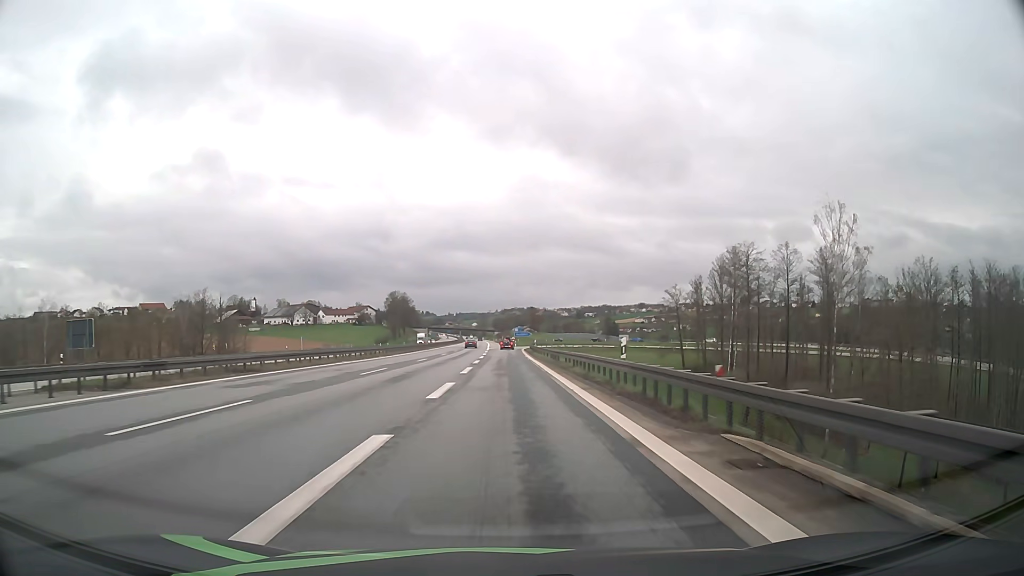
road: motorway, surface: asphalt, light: Day
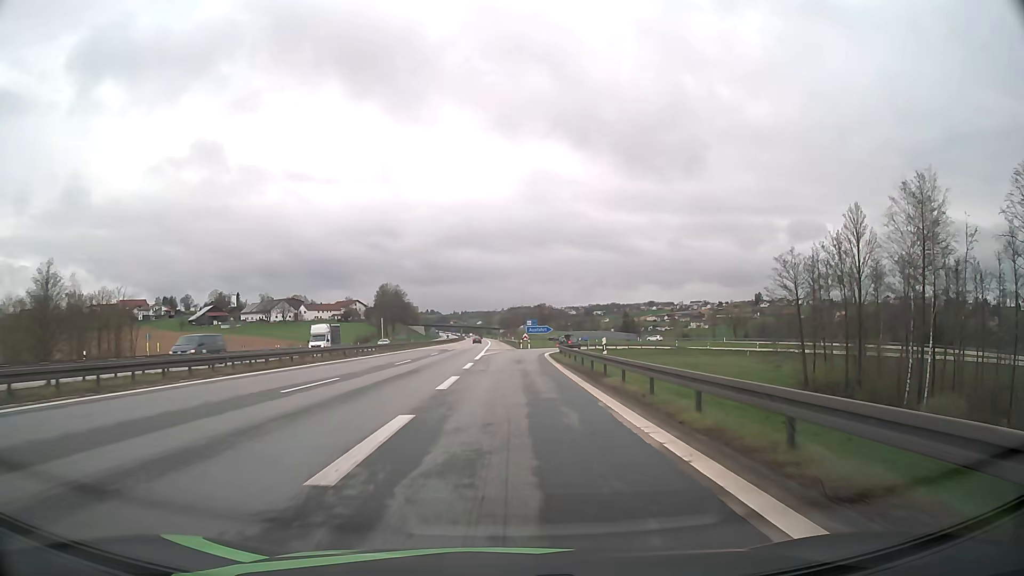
(-0.2, +45.4) m; -1°
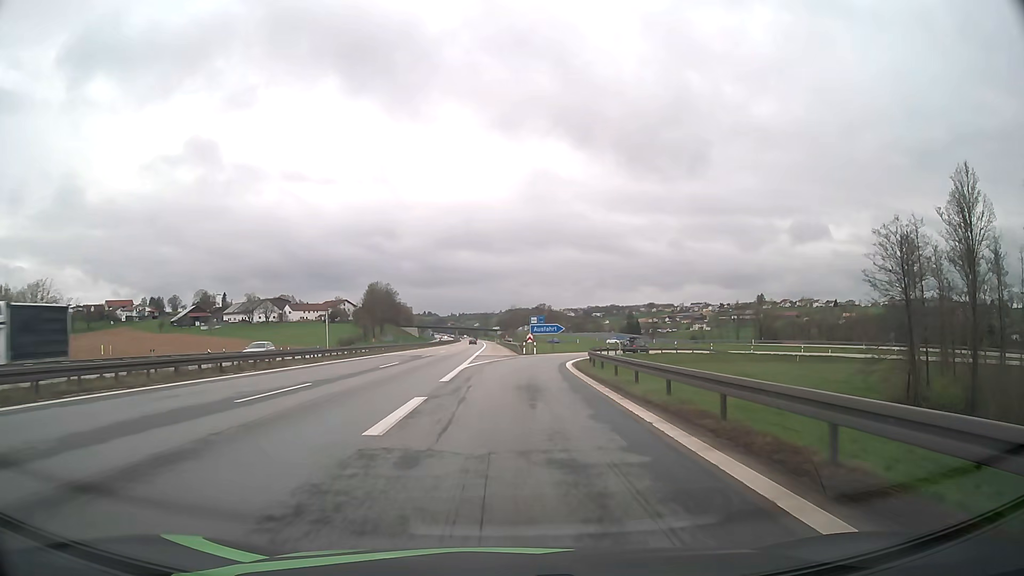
(0.0, +20.6) m; 0°
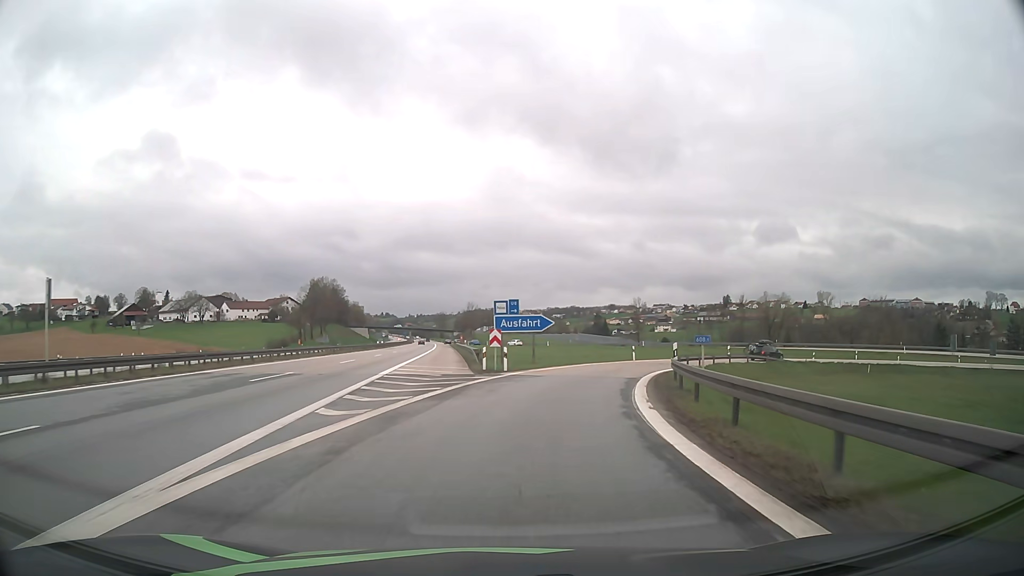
(+0.5, +28.5) m; +3°
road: motorway_link
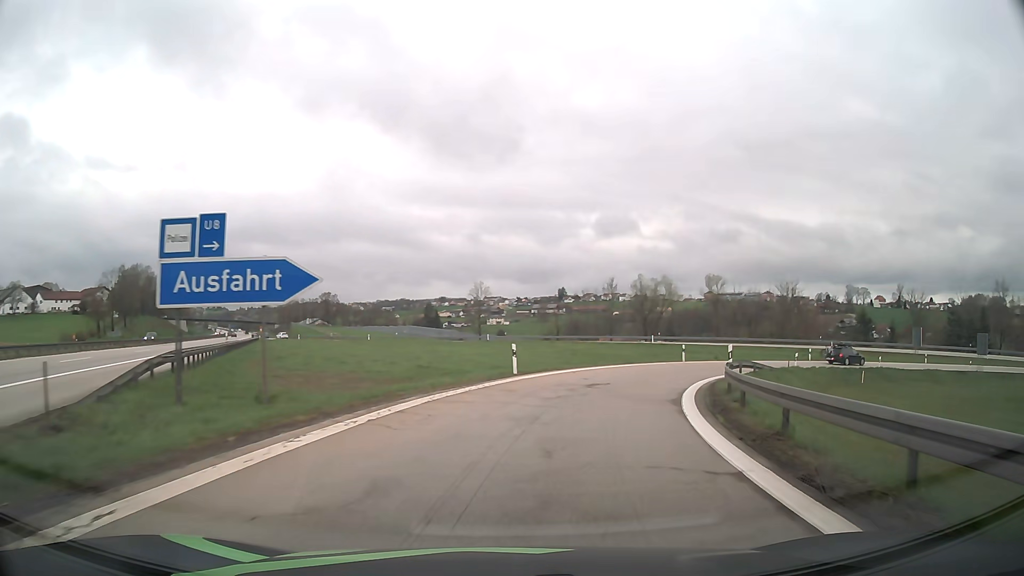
(+2.7, +25.4) m; +14°
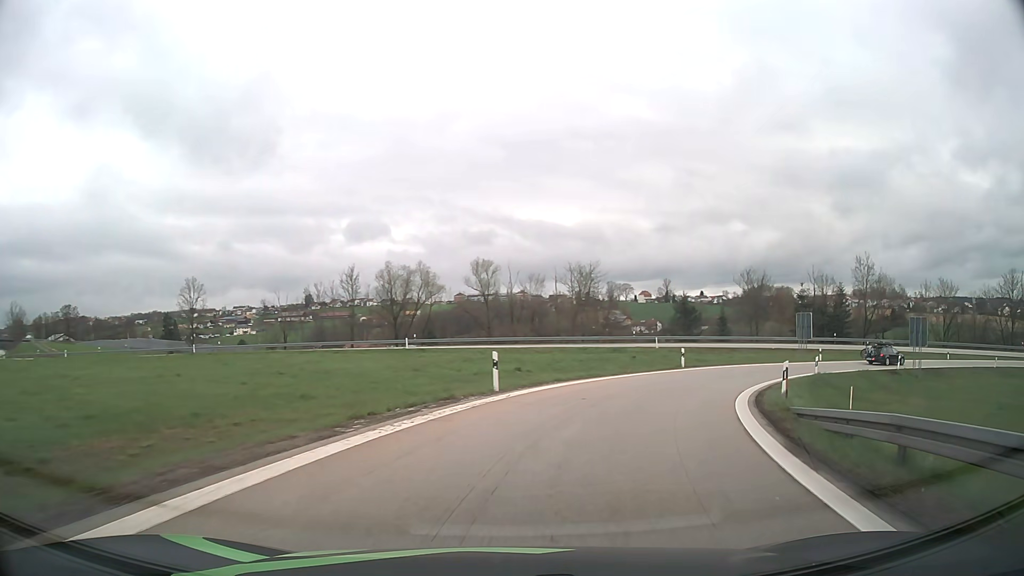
(+4.2, +23.5) m; +21°
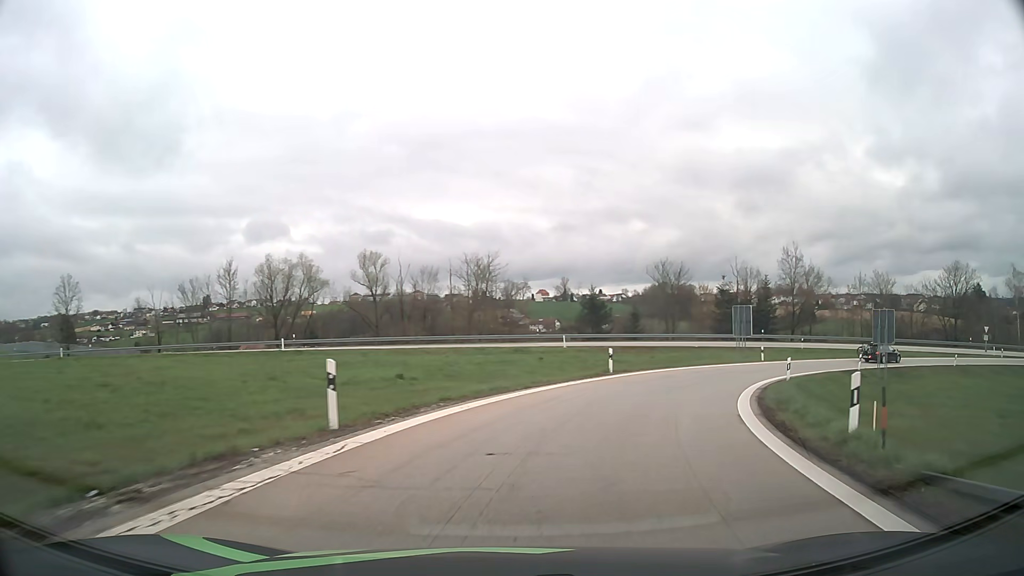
(+0.6, +7.7) m; +9°
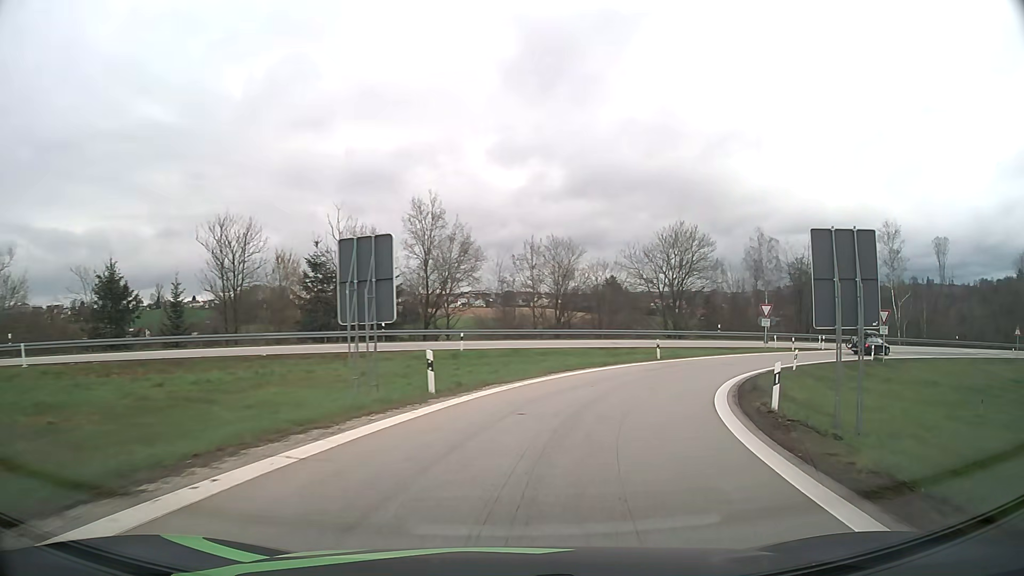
(+9.1, +28.6) m; +34°
(+1, +10) (+4, +19) (+9, +28) (+15, +36) (+22, +43) (+31, +48) (+40, +51) (+50, +52) (+60, +52) (+70, +50) m
